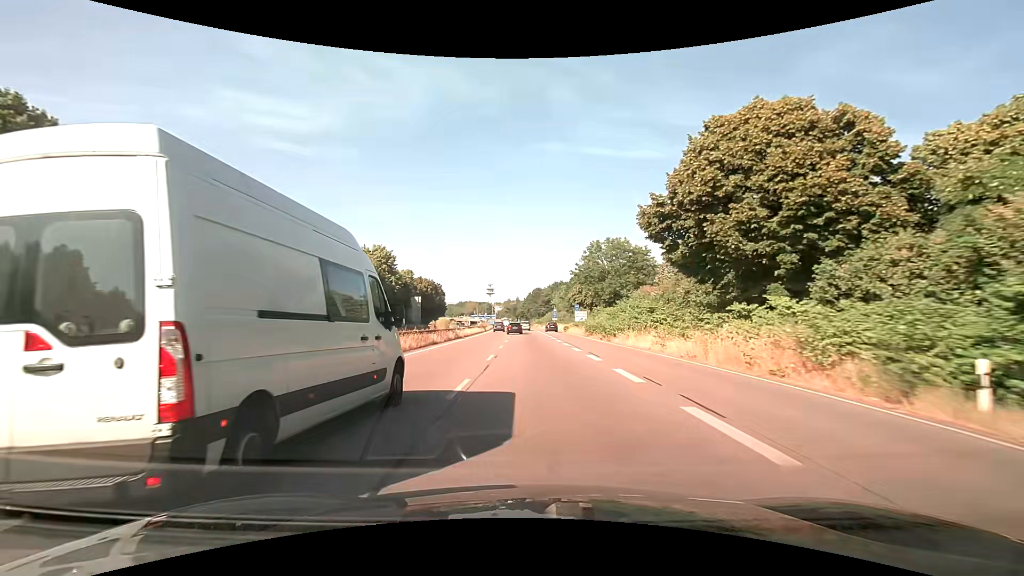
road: trunk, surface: asphalt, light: Day
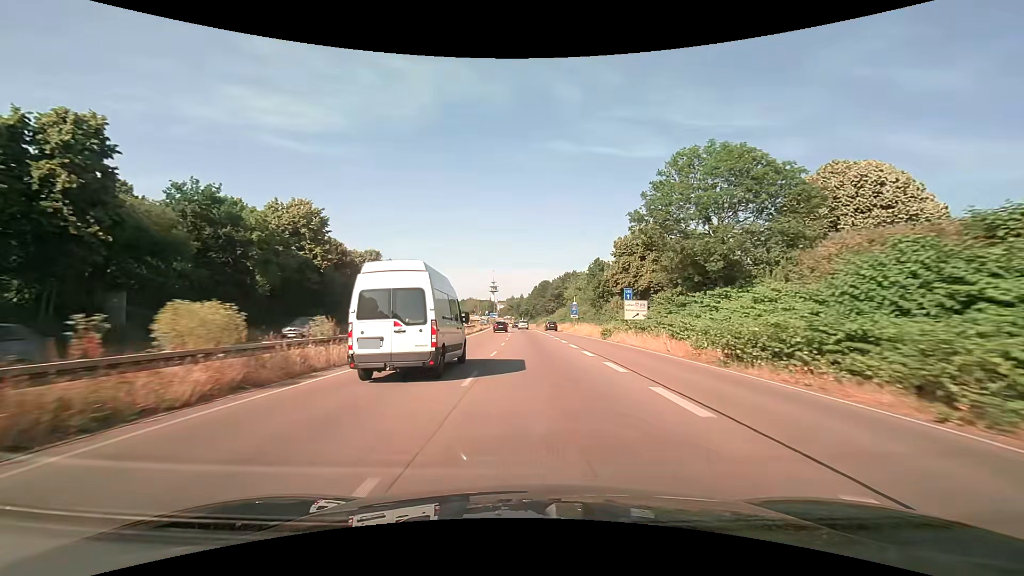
(-0.3, +34.4) m; 0°
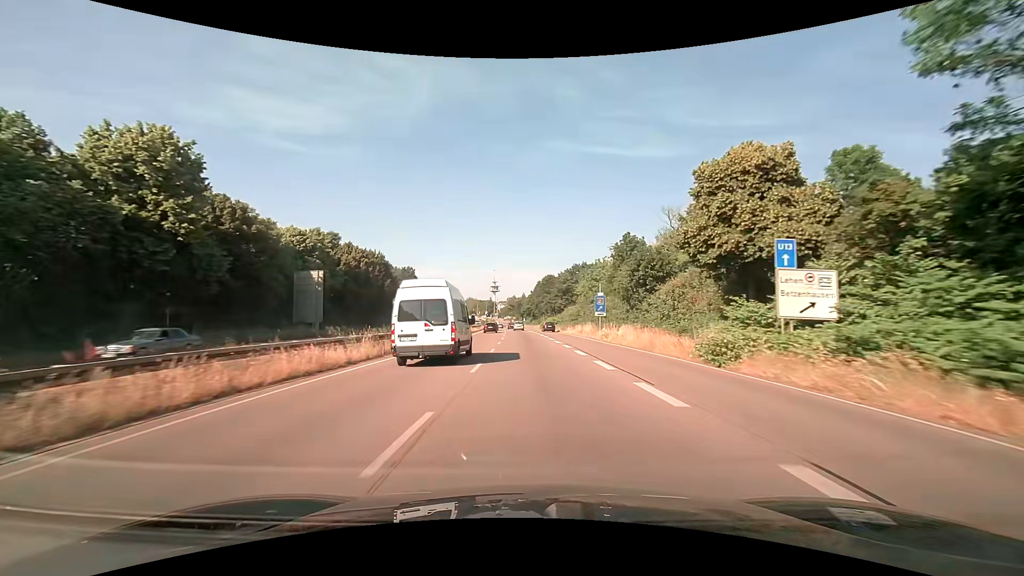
(0.0, +23.9) m; 0°
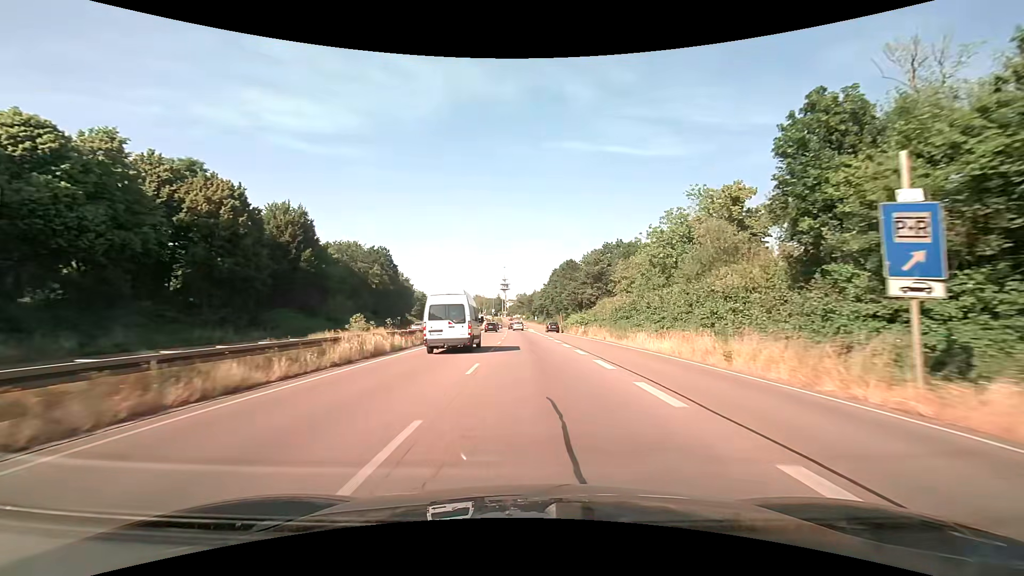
(-0.6, +36.7) m; -1°
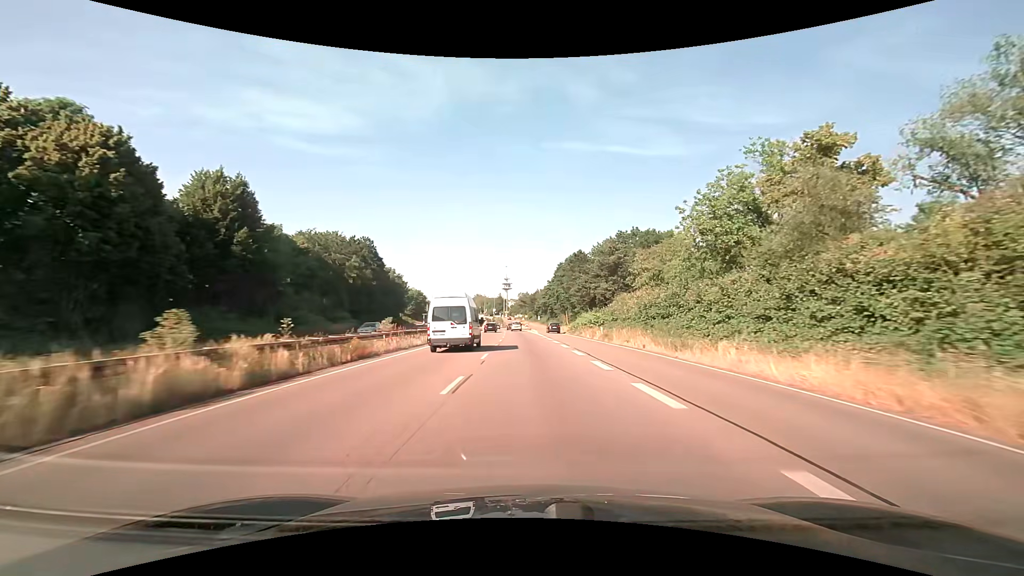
(0.0, +12.4) m; 0°
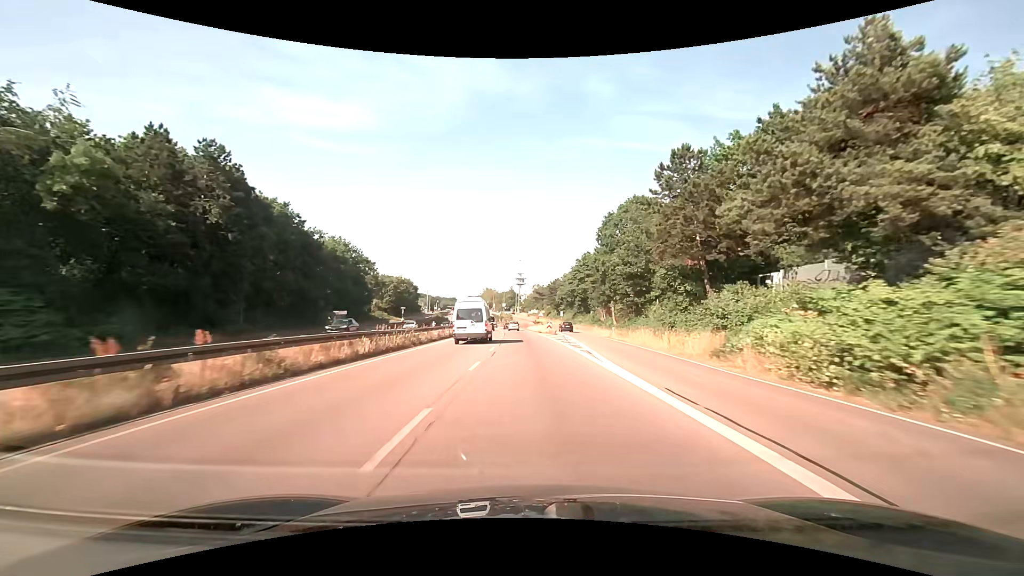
(-0.8, +49.5) m; -2°
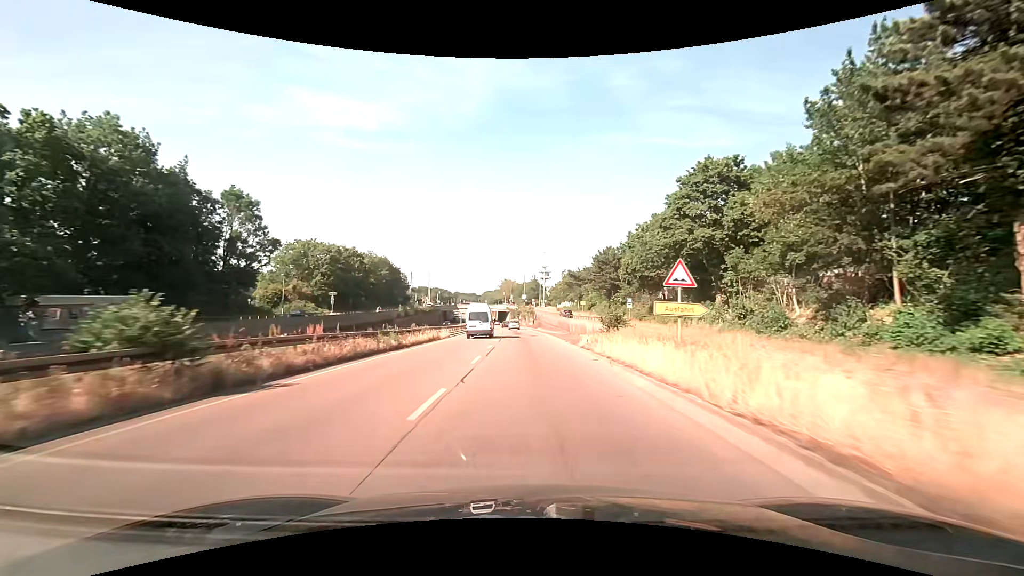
(-1.2, +60.4) m; -2°
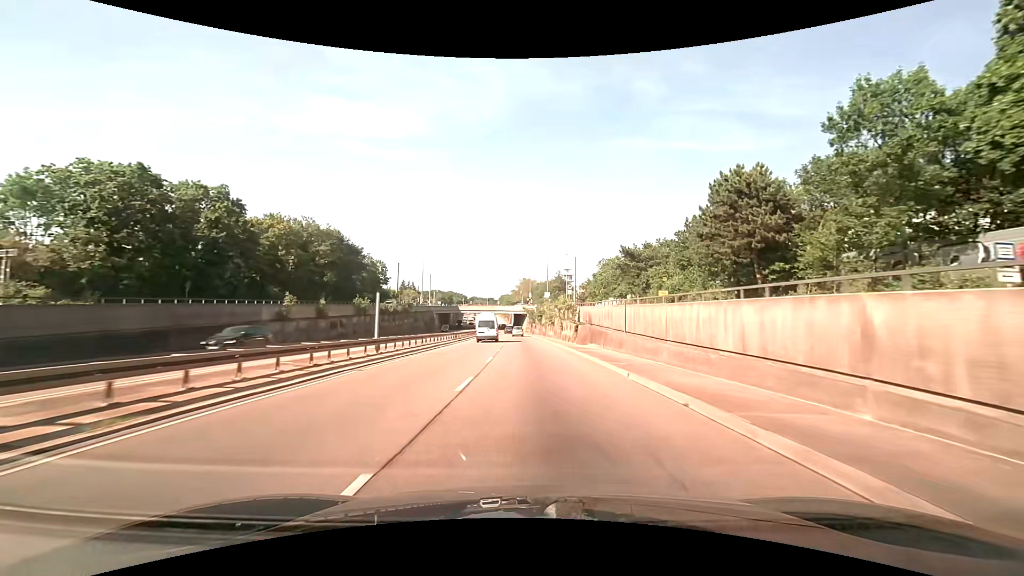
(-1.2, +47.8) m; -2°
(0, +10) (0, +20) (0, +30) (-1, +40) (-1, +50) (-1, +60) (-2, +70) (-2, +80) (-3, +90) (-3, +100) m
